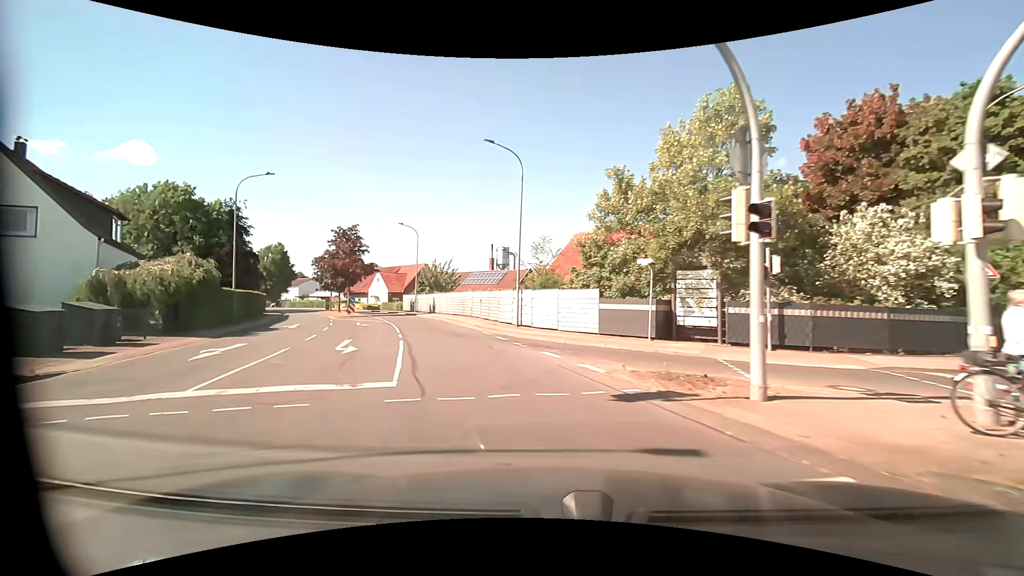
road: unclassified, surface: asphalt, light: Day
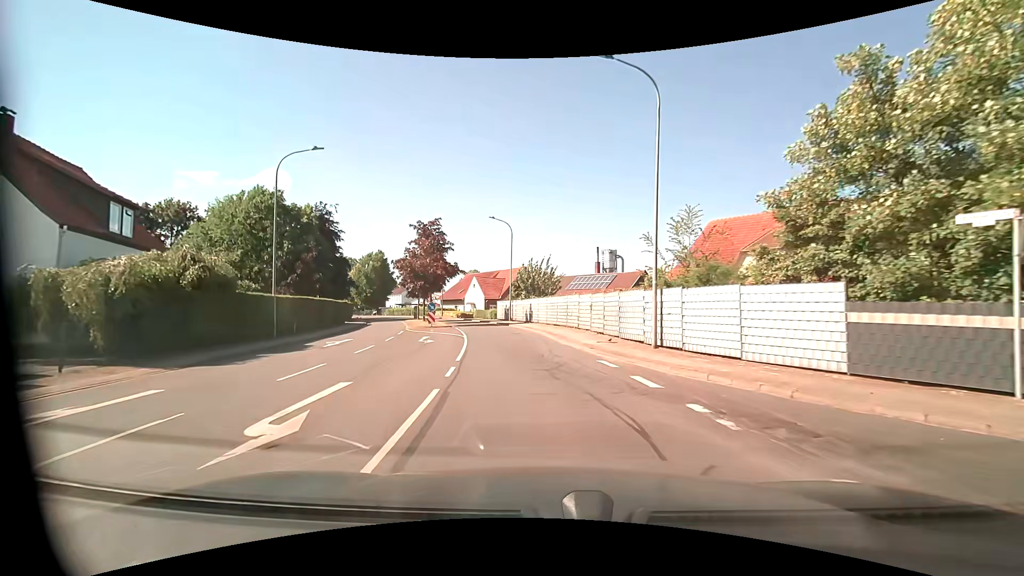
(-1.1, +9.4) m; -12°
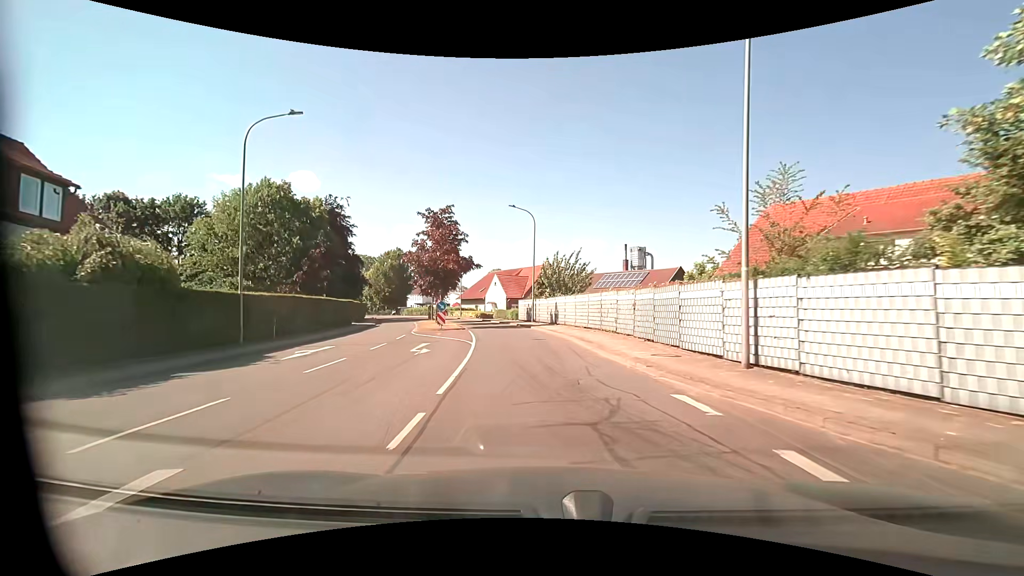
(-0.2, +5.2) m; -3°
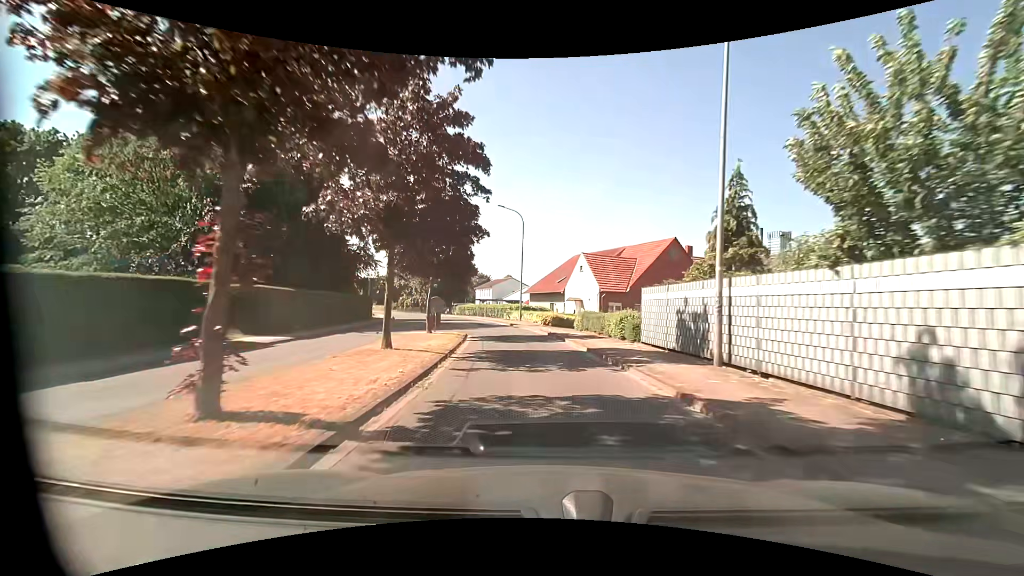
(-2.5, +29.7) m; -10°
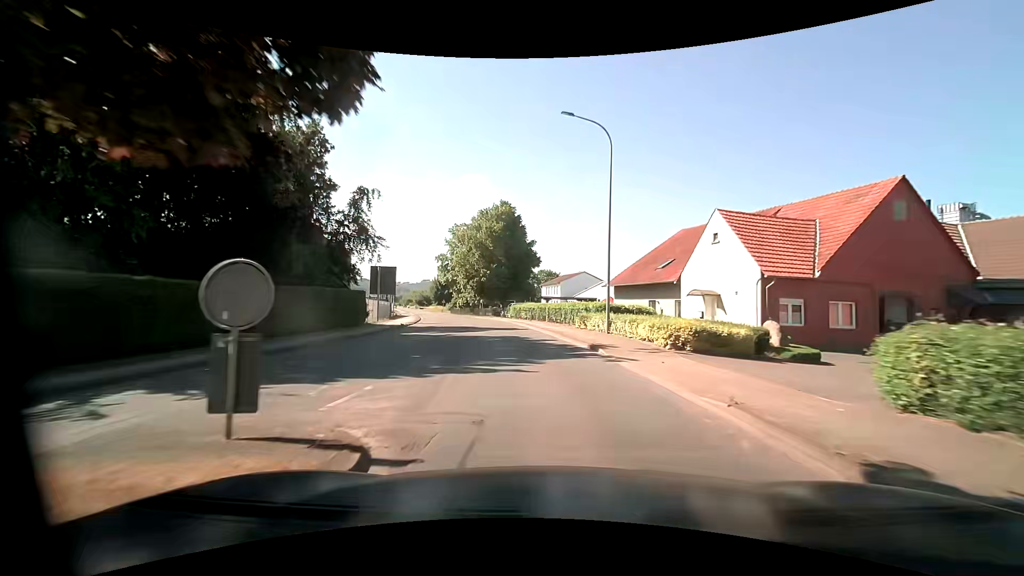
(-1.3, +19.8) m; -8°
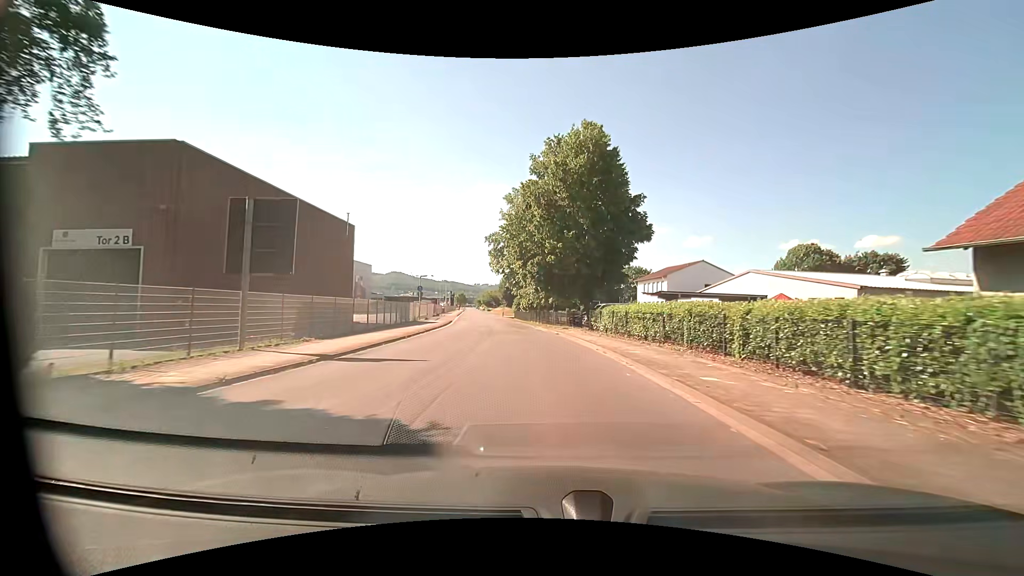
(-2.4, +27.4) m; -9°
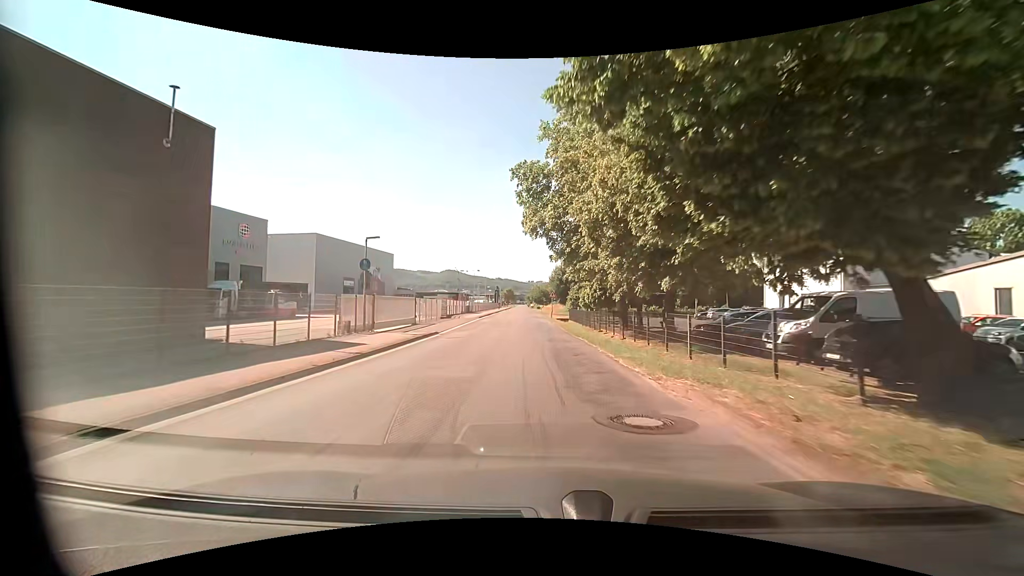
(-1.7, +28.3) m; -7°
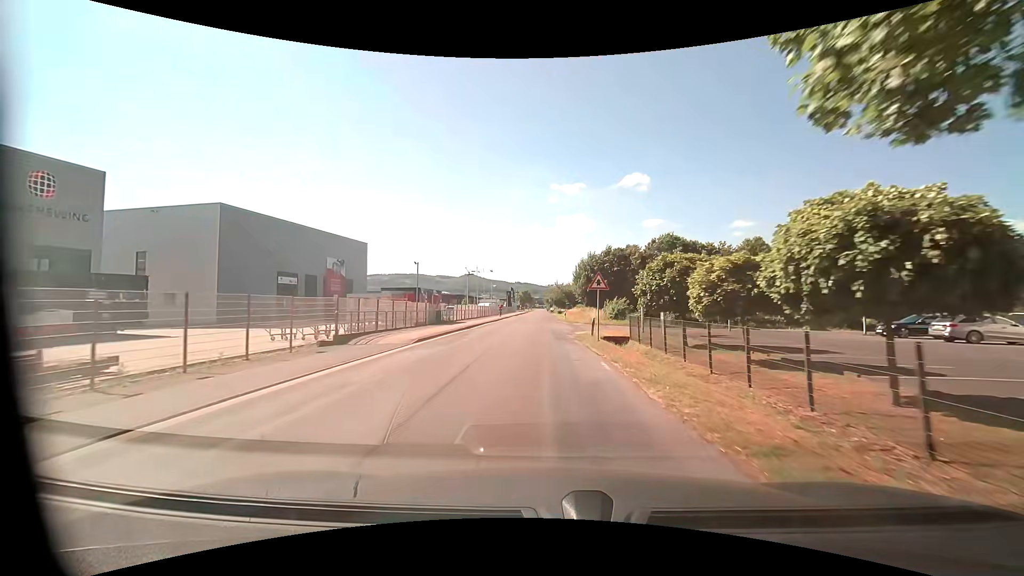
(-0.6, +29.4) m; -1°
(0, +10) (0, +20) (-1, +30) (-1, +40) (-1, +50) (-1, +60) (-1, +70) (-2, +80) (-2, +90) (-2, +100) m
